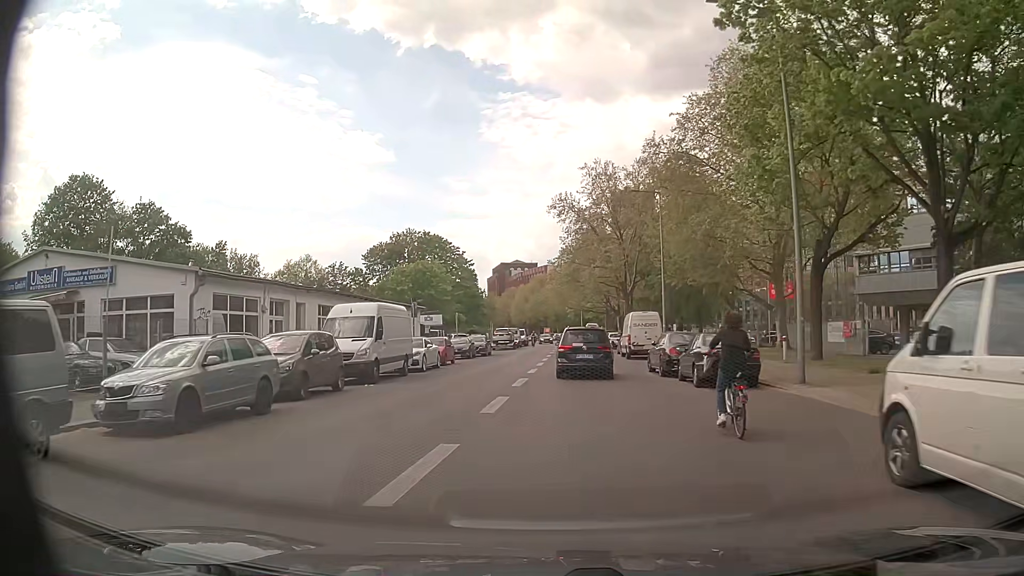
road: tertiary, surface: asphalt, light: Day
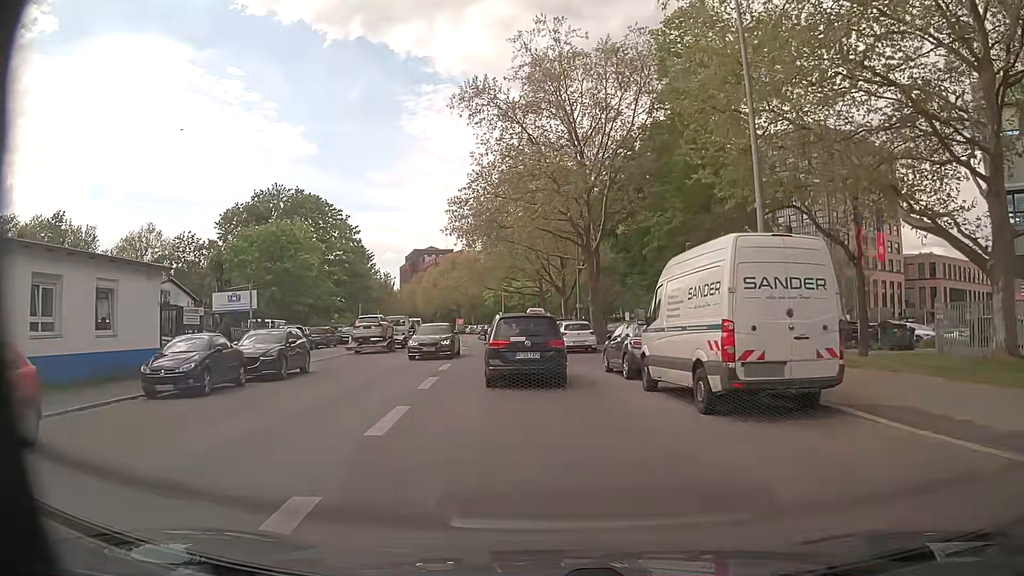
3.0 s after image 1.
(+0.7, +28.4) m; +8°
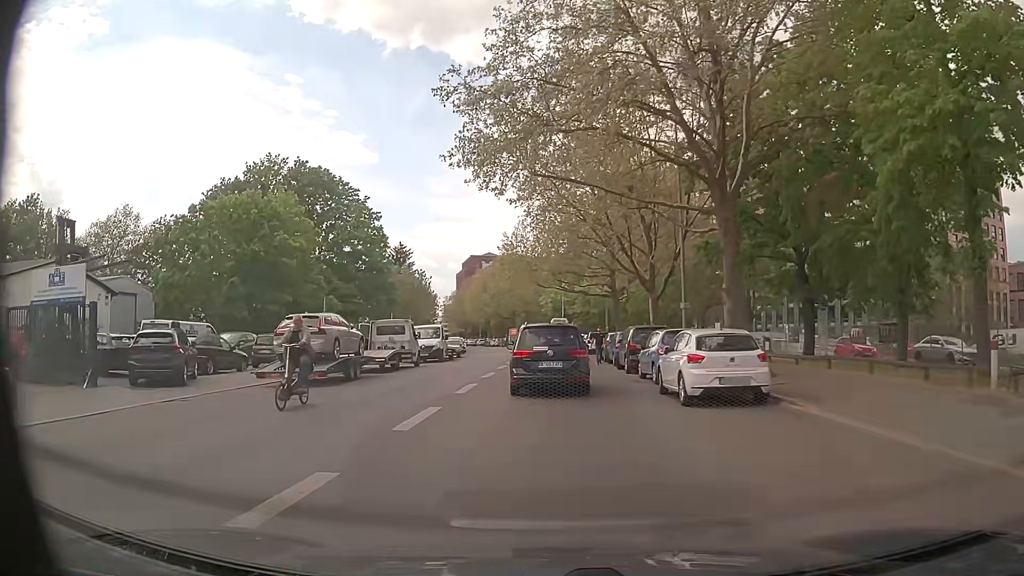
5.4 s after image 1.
(-1.0, +17.7) m; -6°
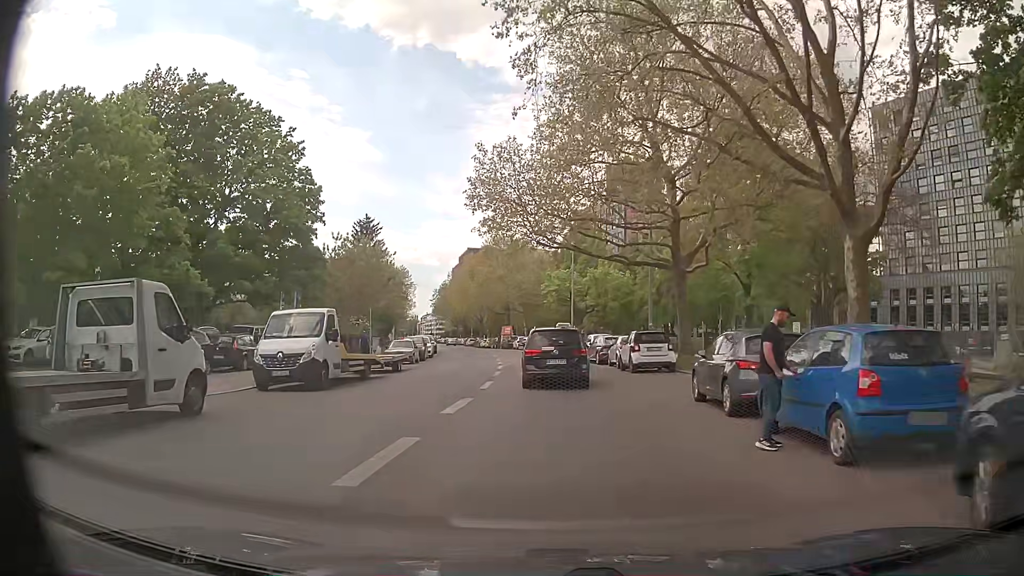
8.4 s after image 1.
(-0.2, +22.2) m; +1°
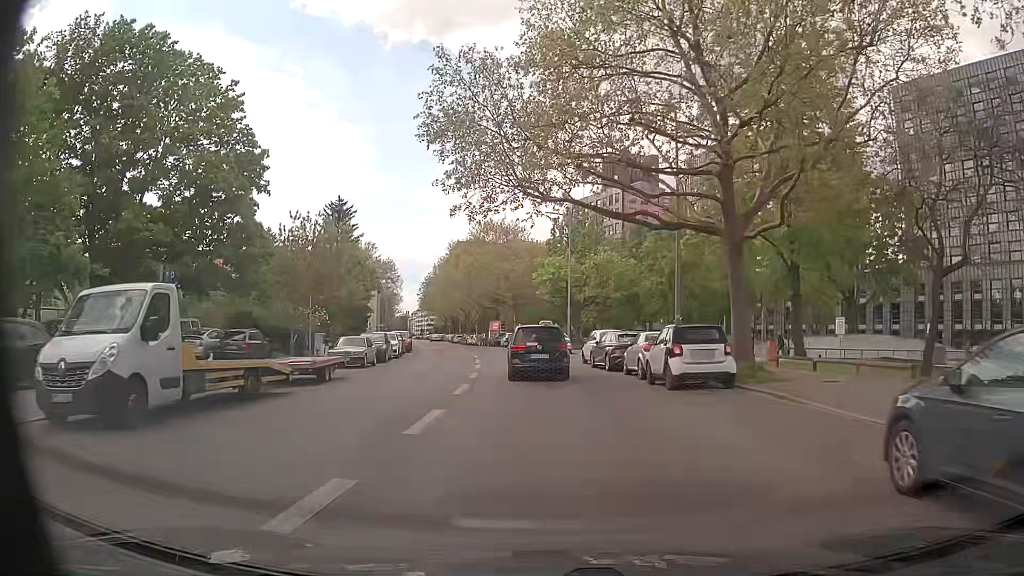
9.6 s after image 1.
(-0.1, +8.8) m; 0°
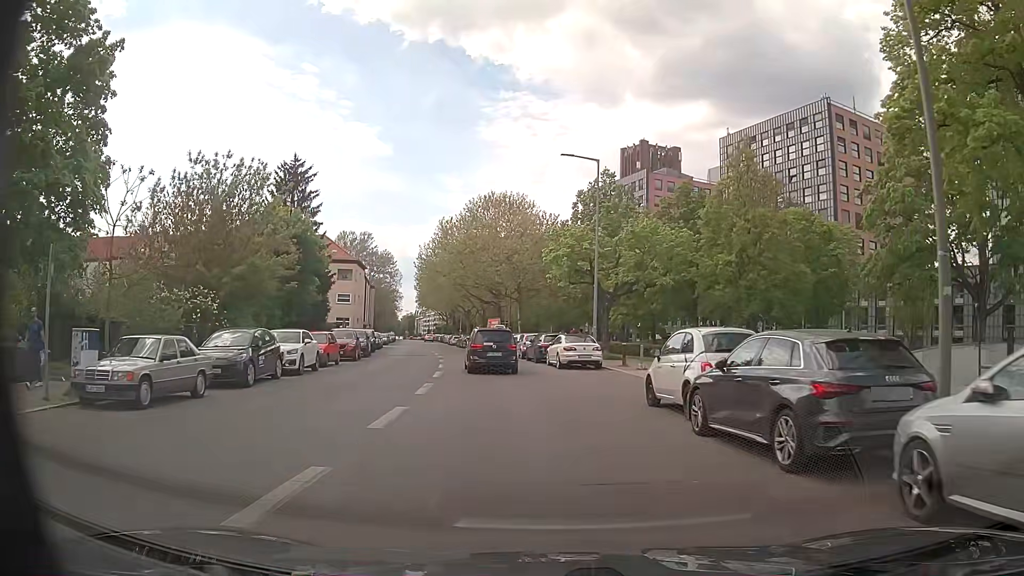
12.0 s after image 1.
(-0.2, +17.6) m; -2°
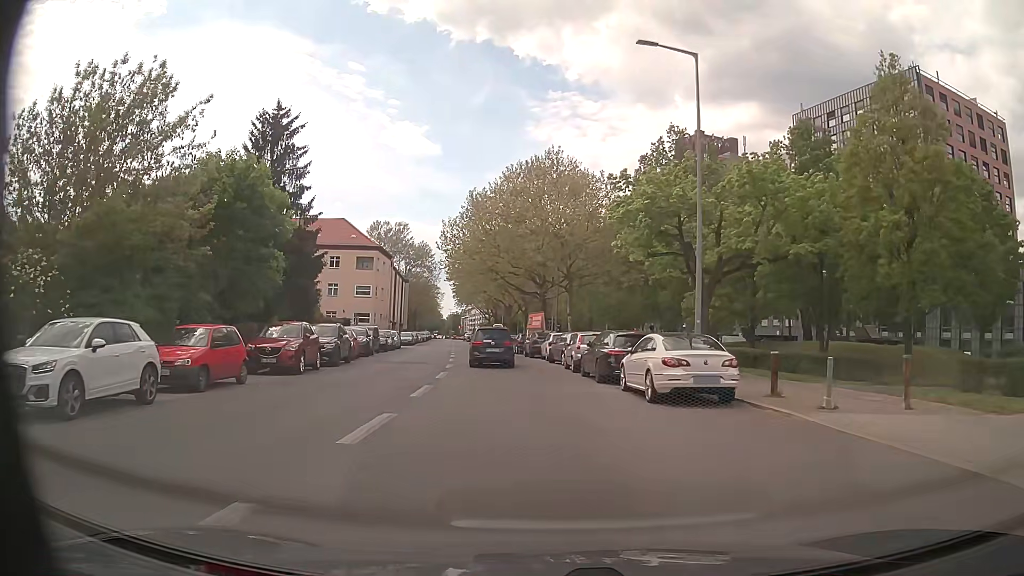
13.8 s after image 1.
(-0.4, +14.1) m; -4°
(0, +10) (-1, +20) (-2, +30) (-3, +40) (-5, +50) (-6, +60) (-7, +70) (-9, +79) (-10, +89) (-11, +99) m
